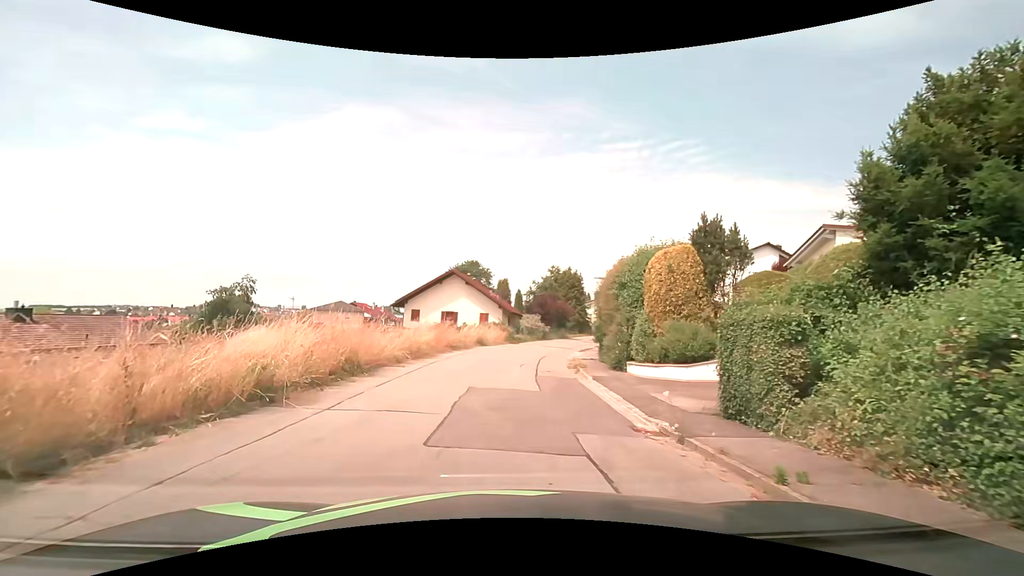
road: residential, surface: asphalt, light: Day
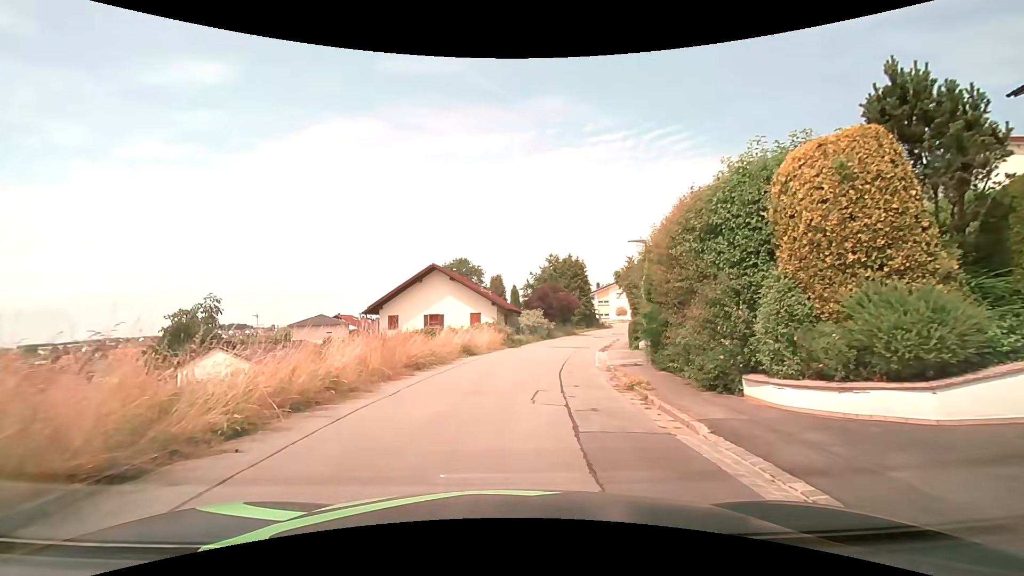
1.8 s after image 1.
(0.0, +9.0) m; 0°
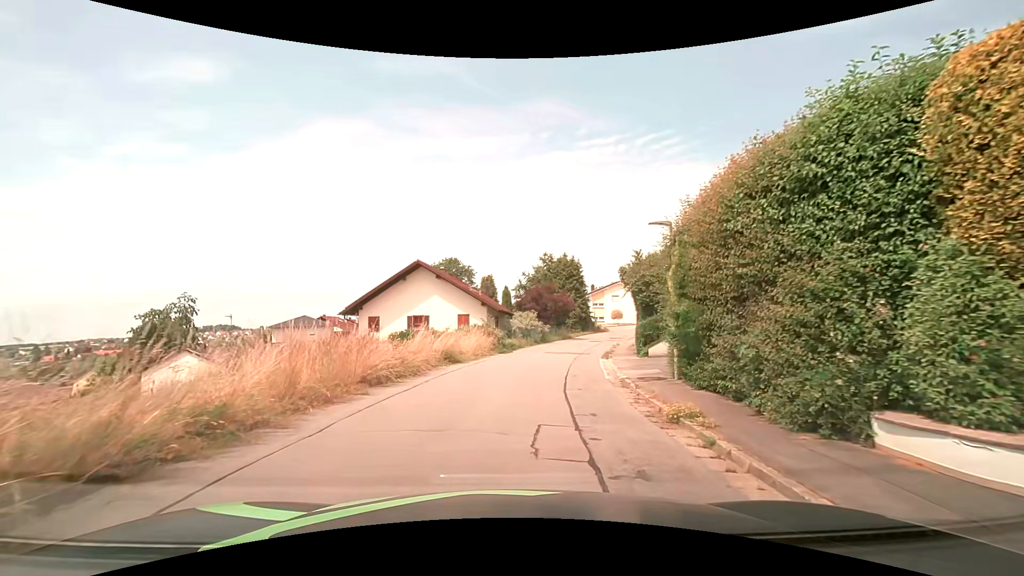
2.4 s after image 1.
(0.0, +3.5) m; 0°
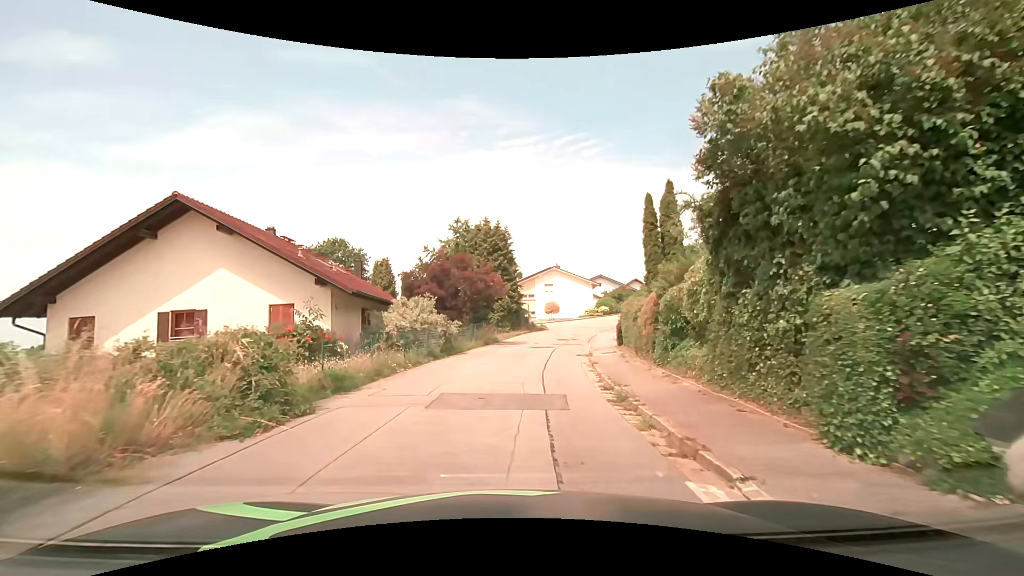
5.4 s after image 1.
(+2.0, +19.6) m; +10°
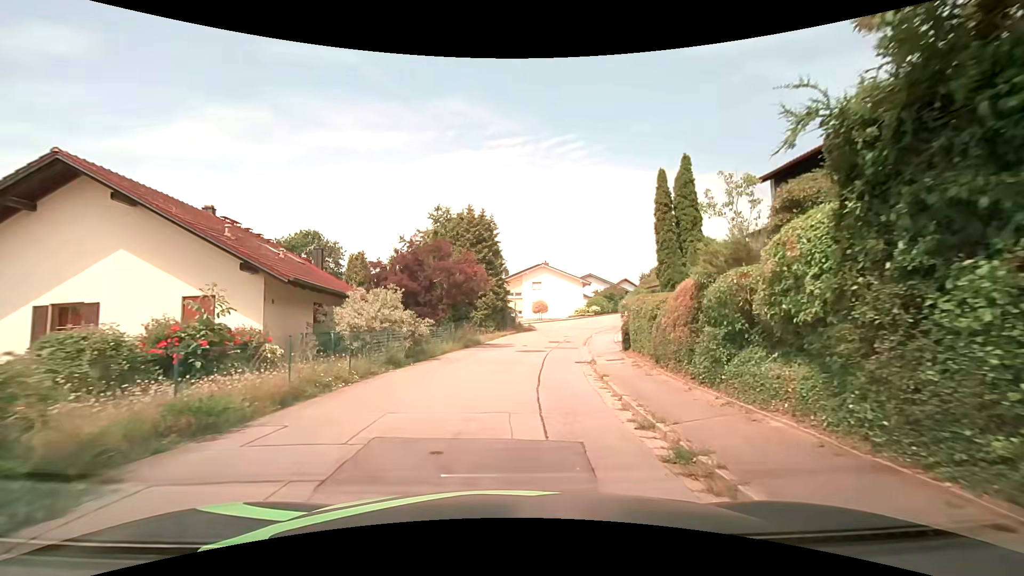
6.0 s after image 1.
(0.0, +4.2) m; +2°
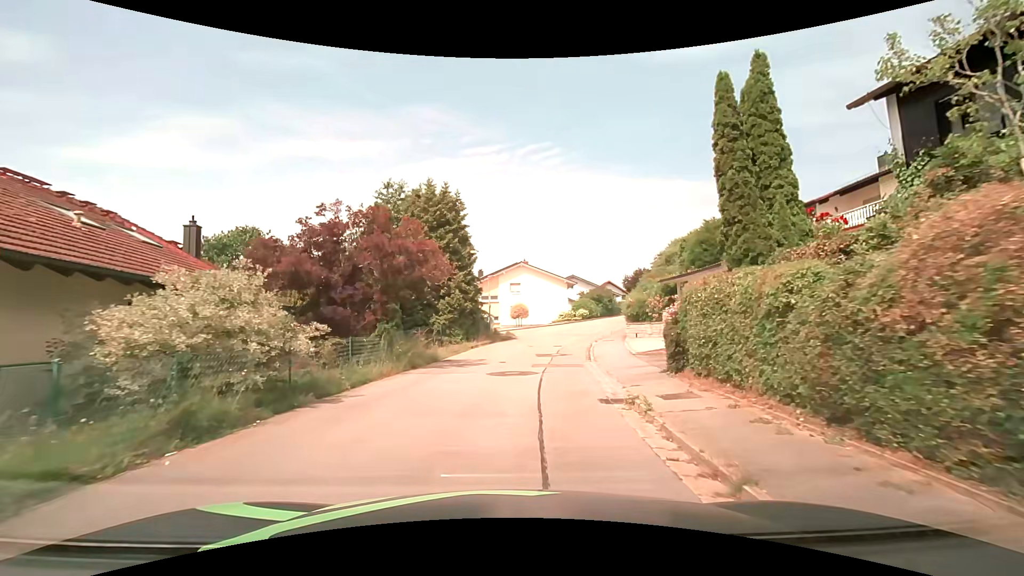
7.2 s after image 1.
(+0.2, +8.5) m; +2°
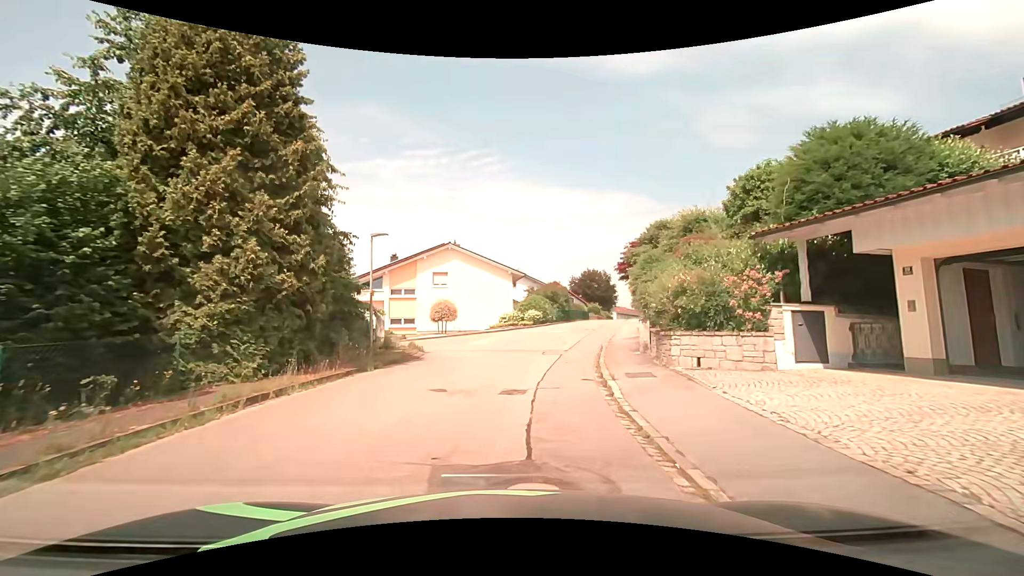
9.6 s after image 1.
(+1.1, +16.3) m; +8°
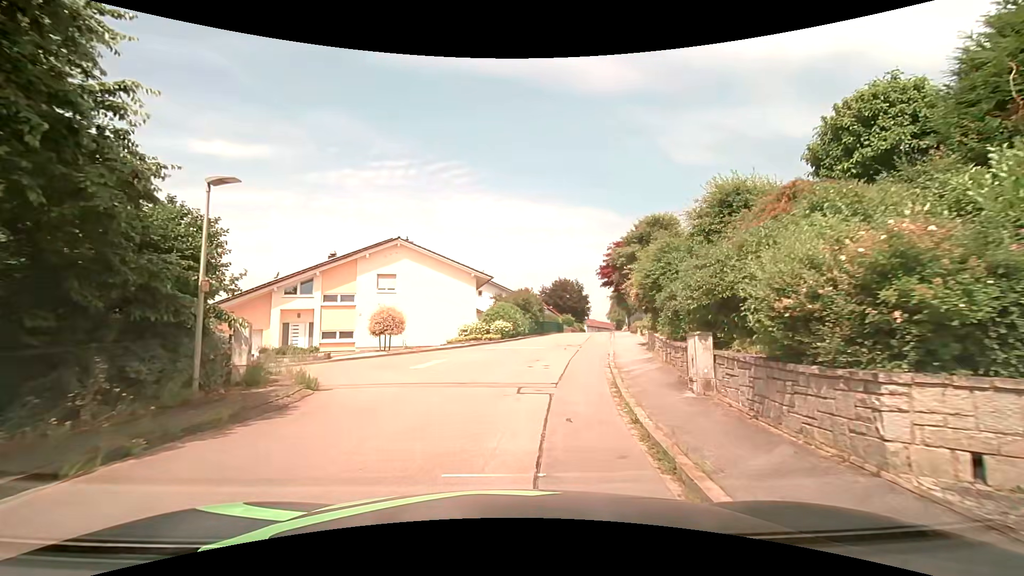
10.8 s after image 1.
(+0.2, +7.6) m; +4°
(0, +10) (+2, +20) (+3, +30) (+5, +40) (+7, +49) (+9, +59) (+11, +69) (+13, +79) (+15, +89) (+17, +98) m
